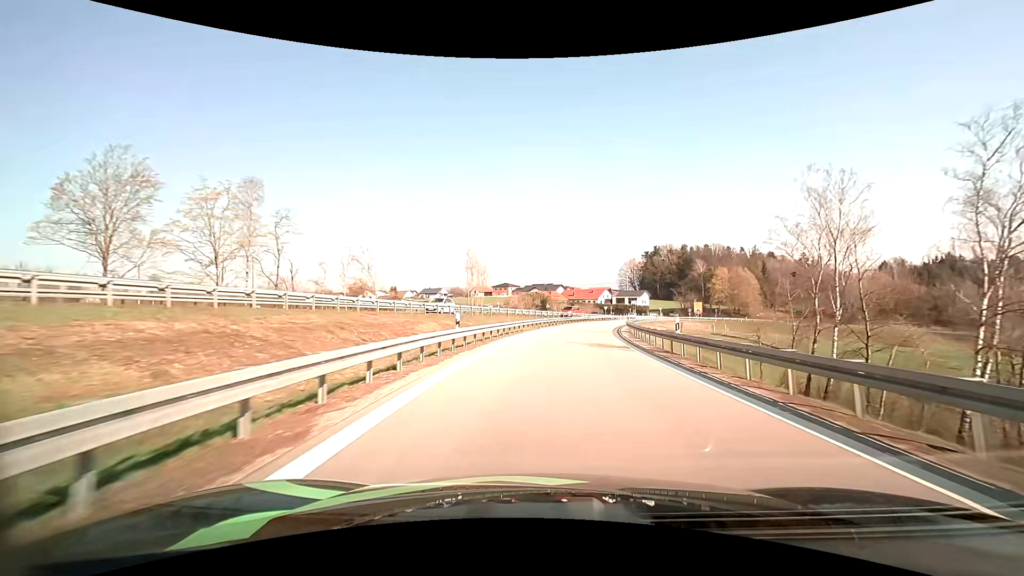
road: motorway_link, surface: asphalt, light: Day
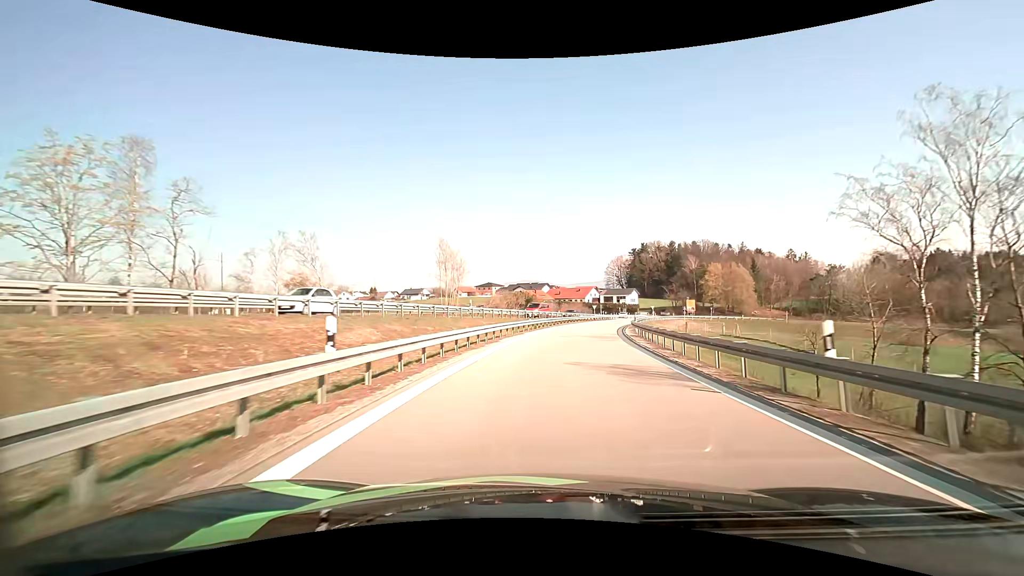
(+0.1, +9.9) m; +1°
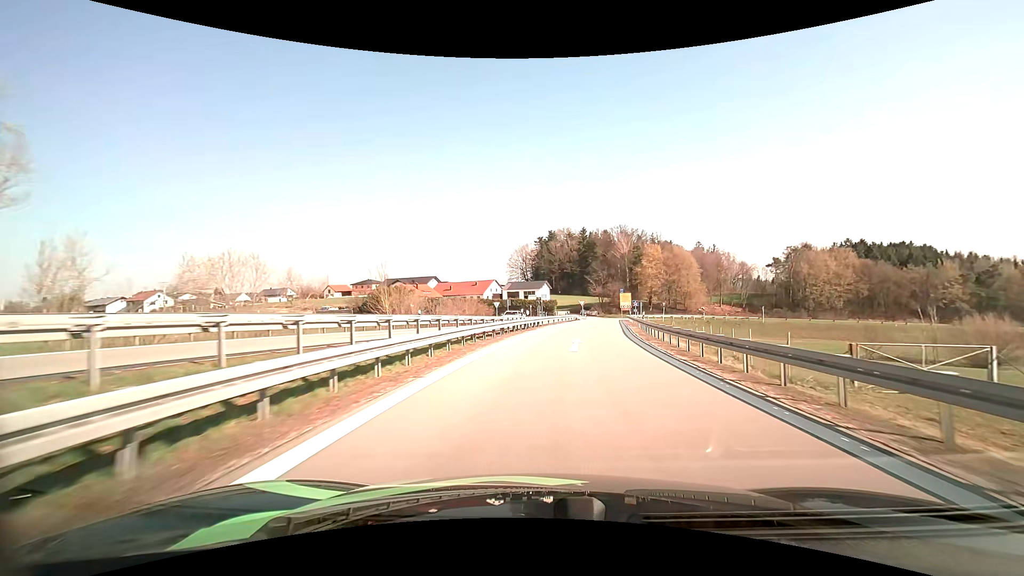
(+4.6, +48.7) m; +11°
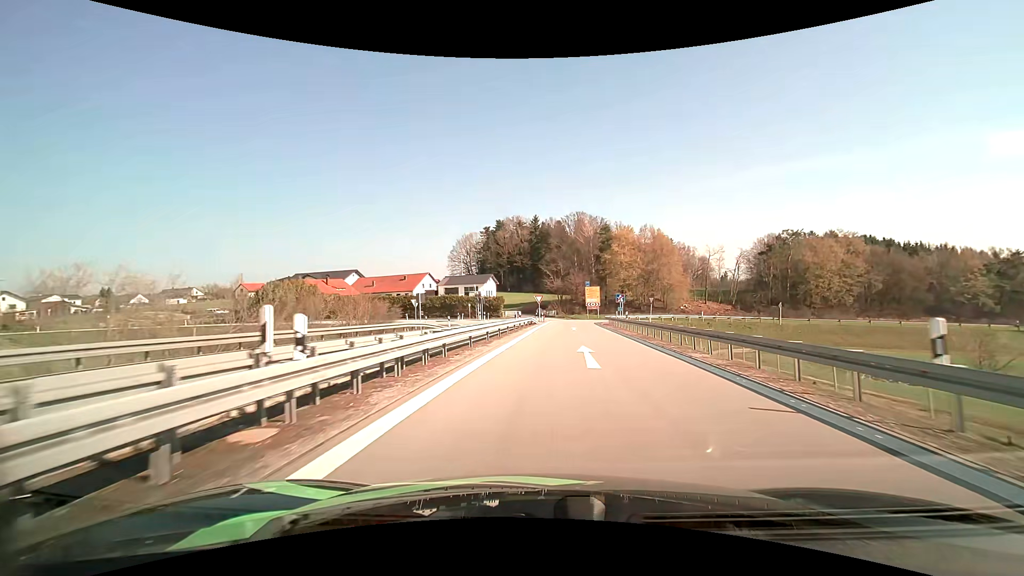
(+1.5, +27.8) m; +6°
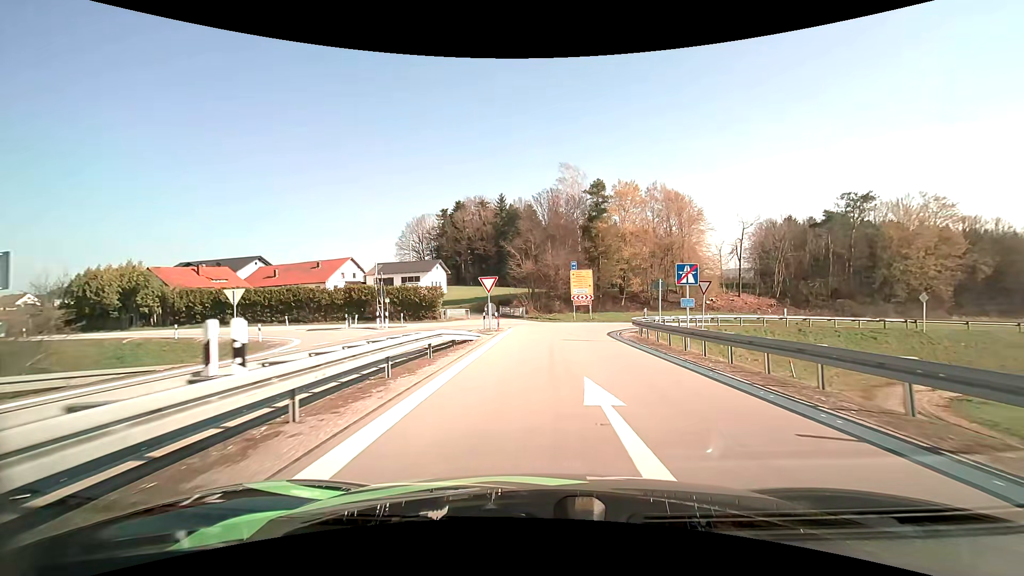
(+1.3, +31.3) m; +3°
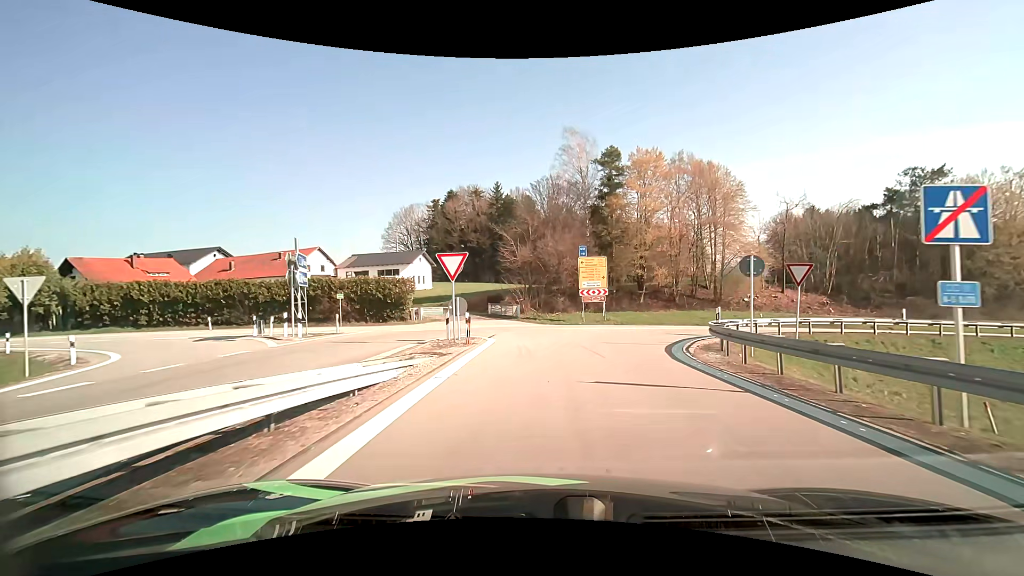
(0.0, +12.3) m; 0°
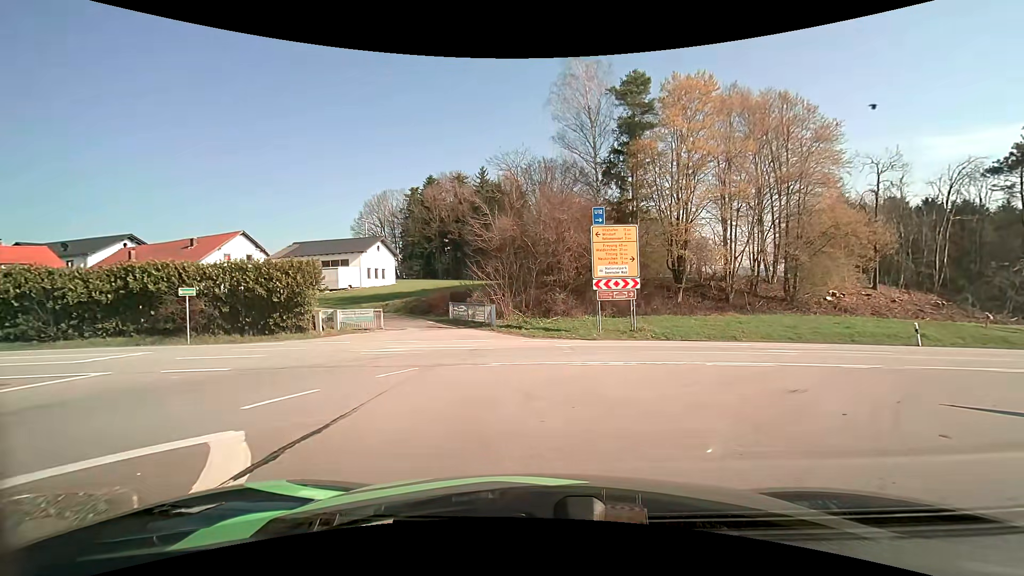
(+0.2, +16.5) m; +1°
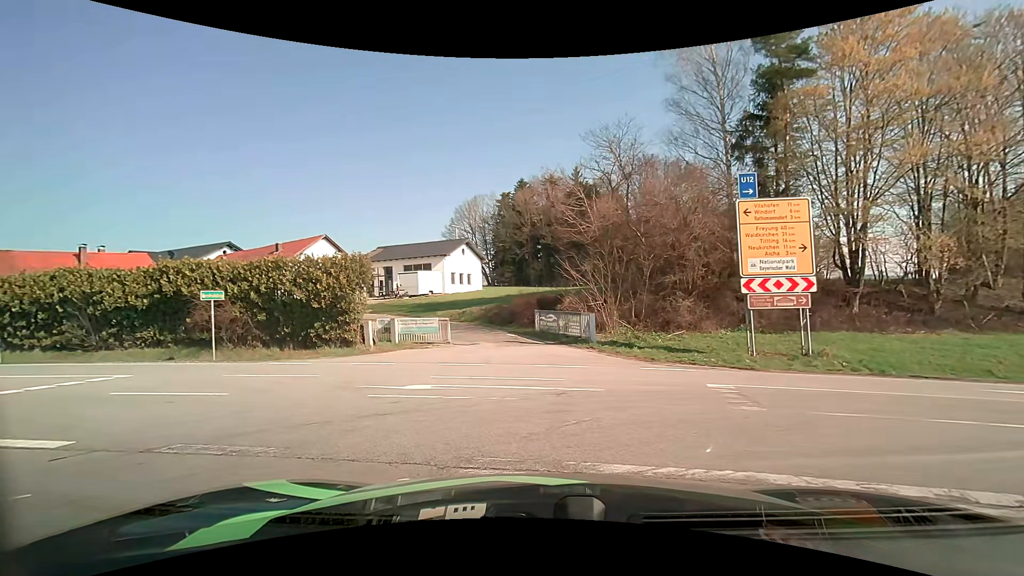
(-0.3, +6.8) m; -10°
(-3, +10) (-10, +16) (-20, +19) (-29, +21) (-39, +24) (-49, +26) (-58, +29) (-68, +31) (-78, +34) (-87, +37) m
